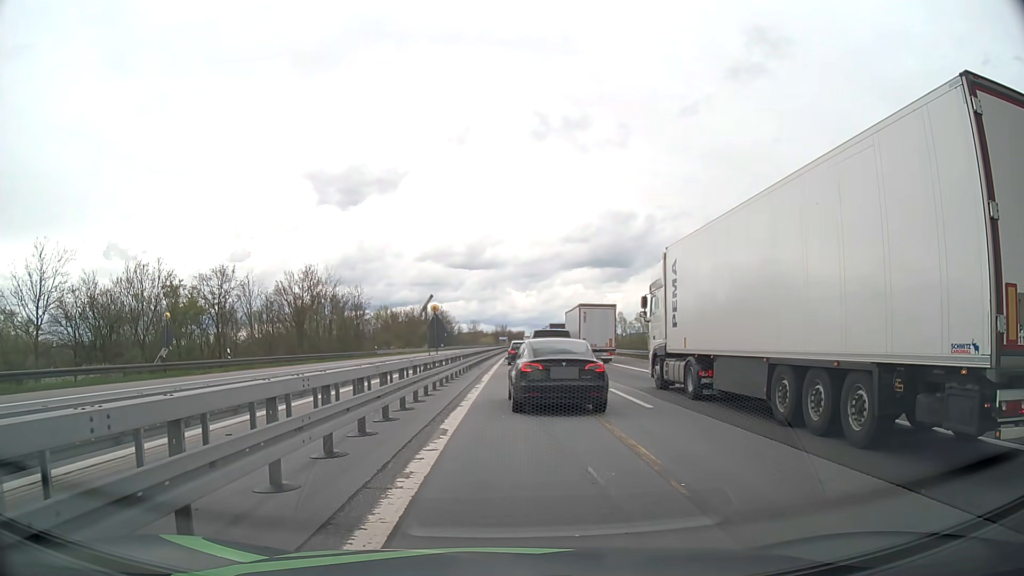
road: motorway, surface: asphalt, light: Day
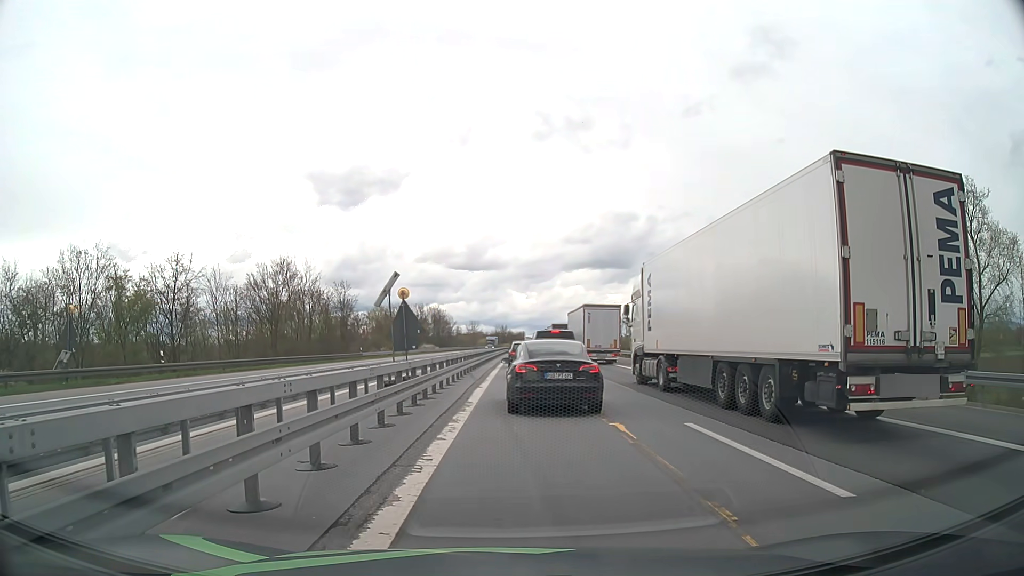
(0.0, +8.8) m; 0°
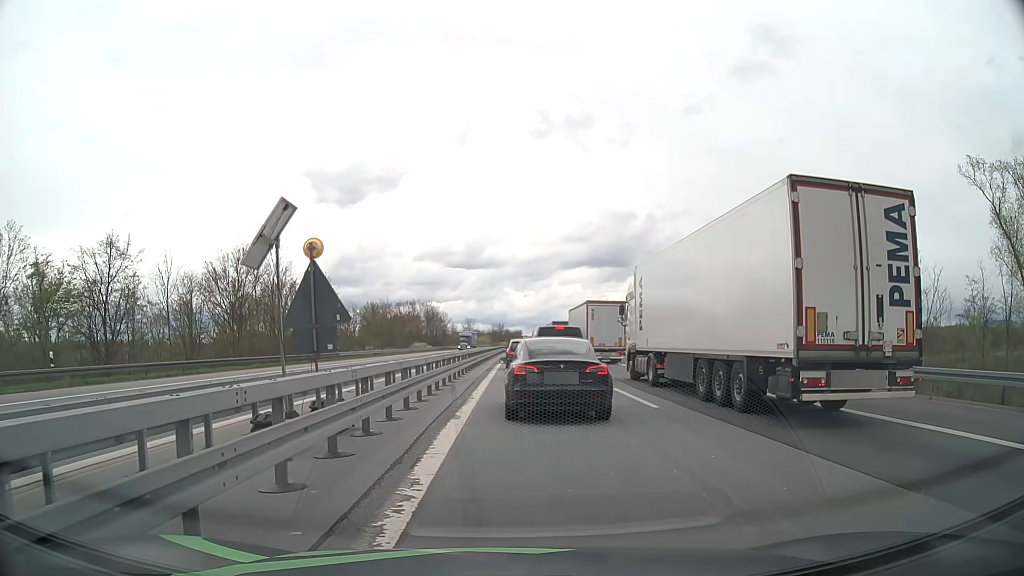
(0.0, +9.3) m; 0°
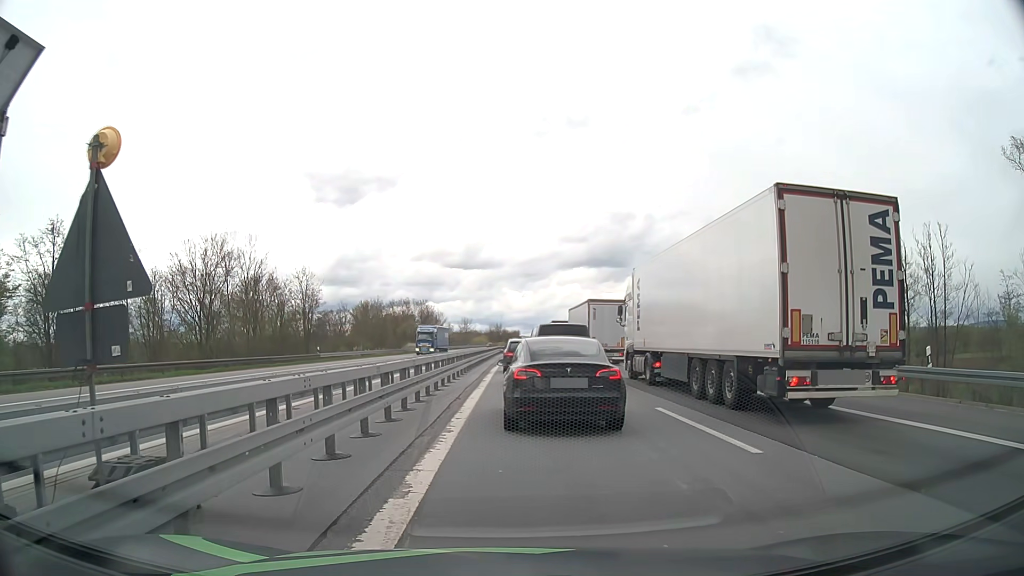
(0.0, +6.1) m; 0°
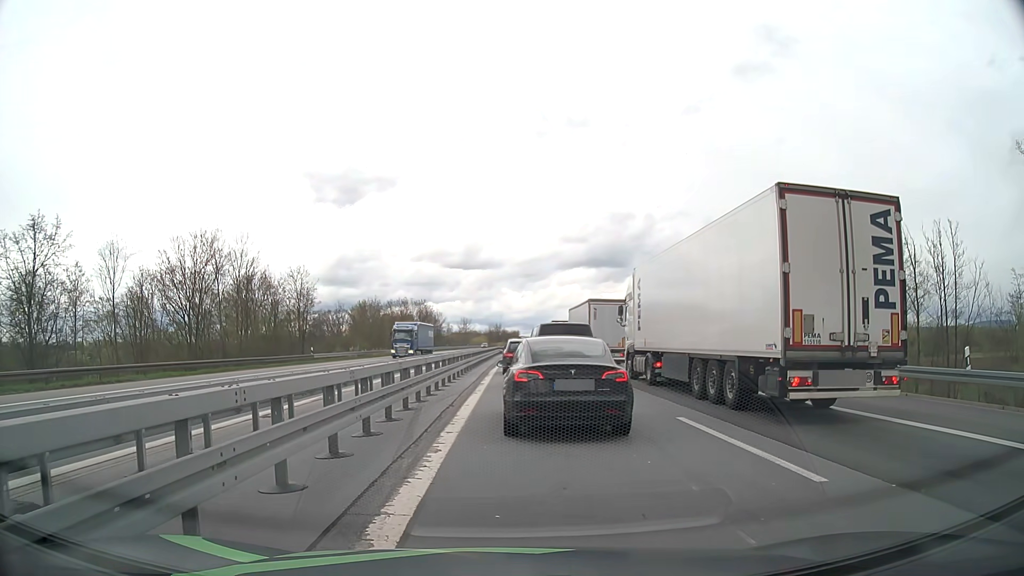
(0.0, +1.9) m; +1°
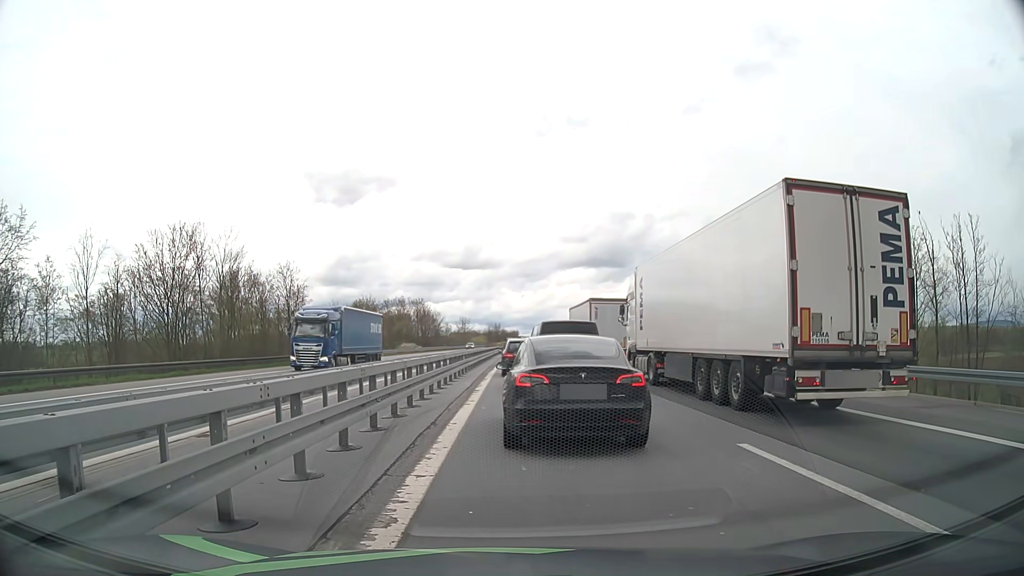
(0.0, +3.4) m; -1°
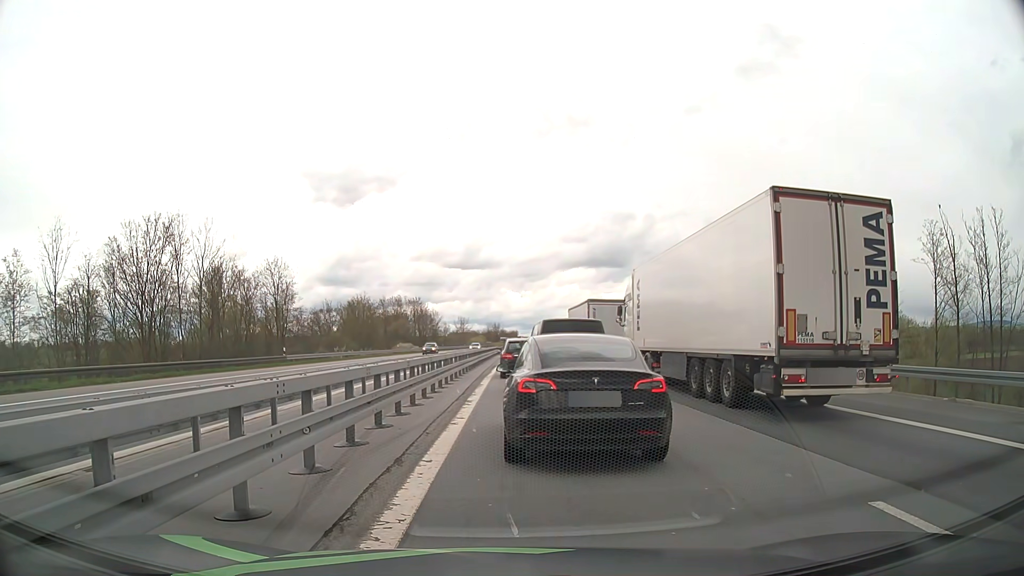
(0.0, +3.5) m; +1°
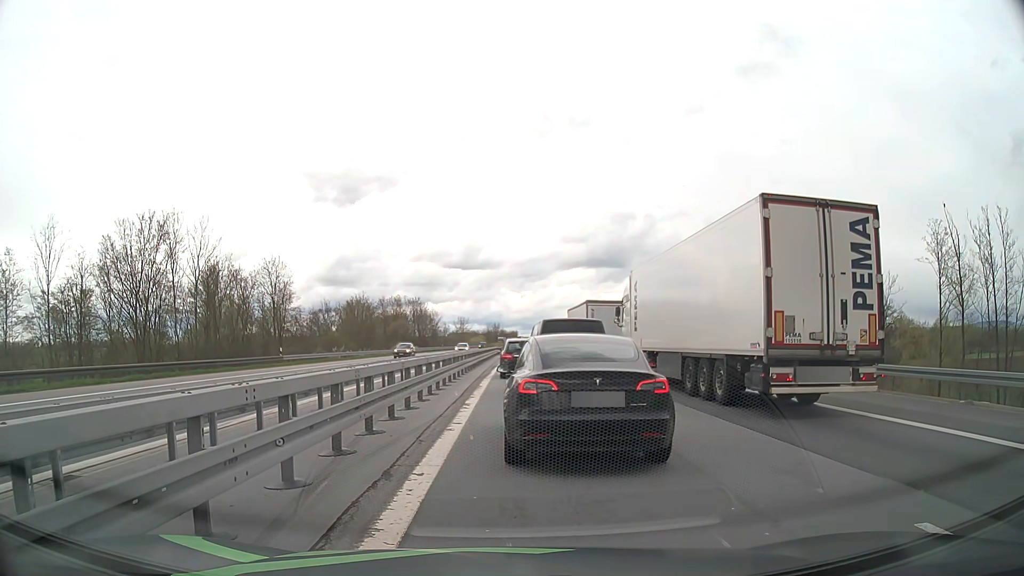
(0.0, +0.7) m; 0°
